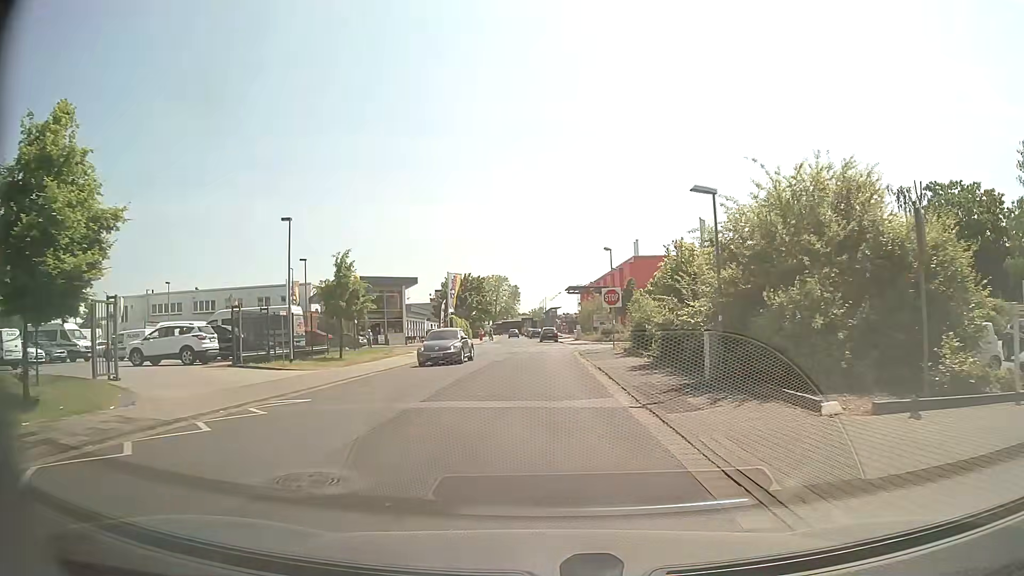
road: residential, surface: asphalt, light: Day
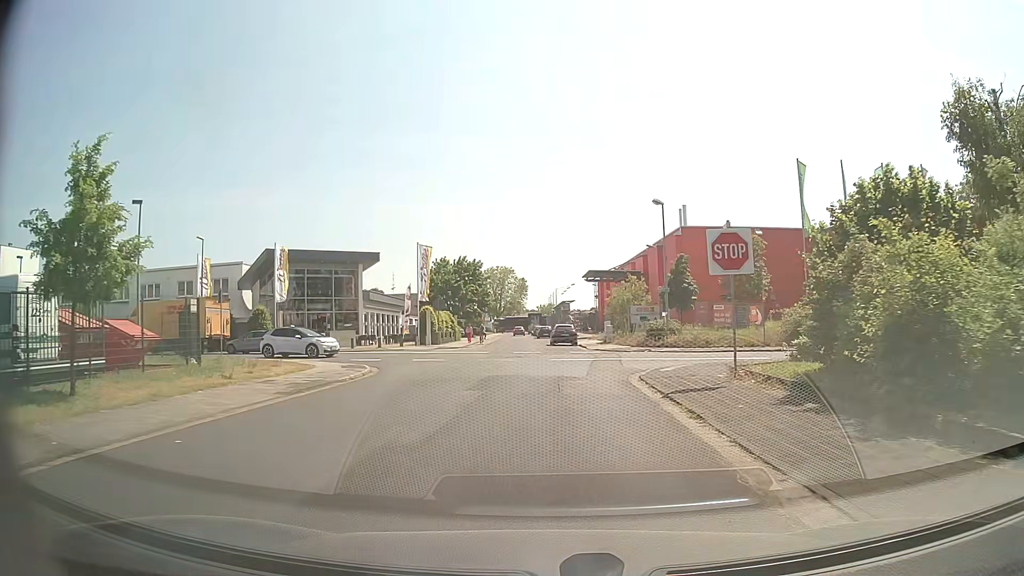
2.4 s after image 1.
(-0.4, +21.1) m; -1°
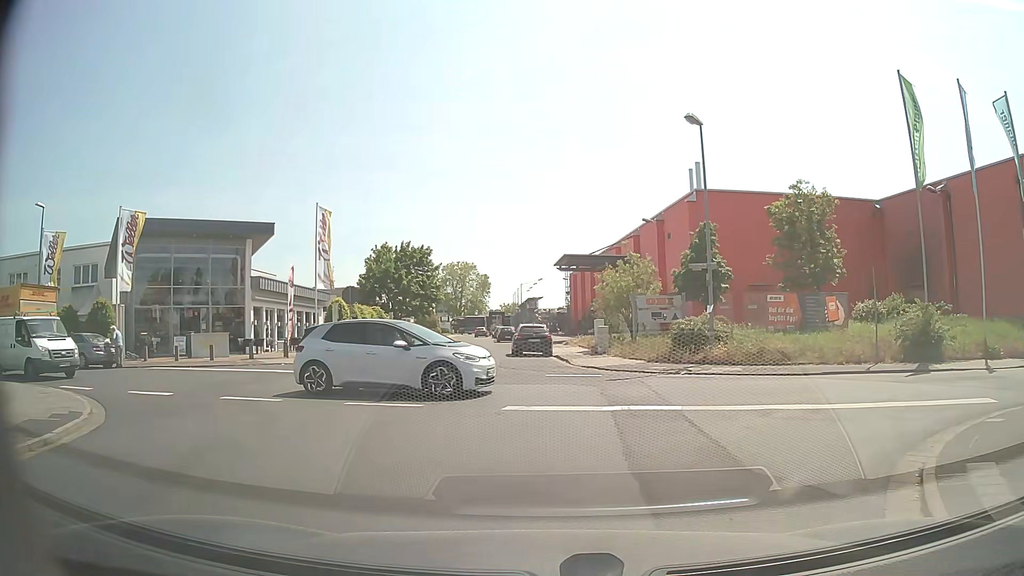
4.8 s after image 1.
(+0.3, +15.3) m; +3°
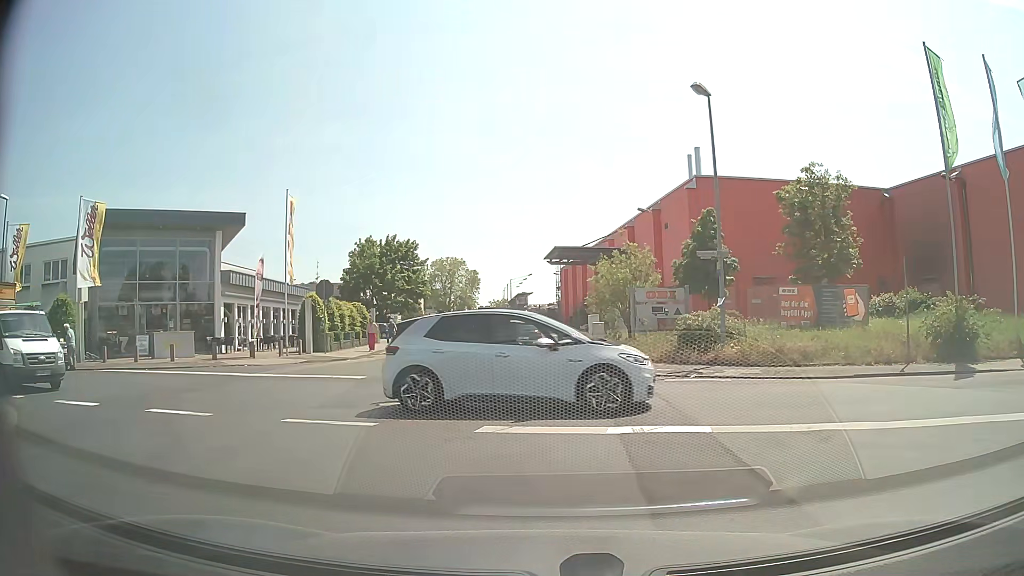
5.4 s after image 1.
(0.0, +2.5) m; +1°
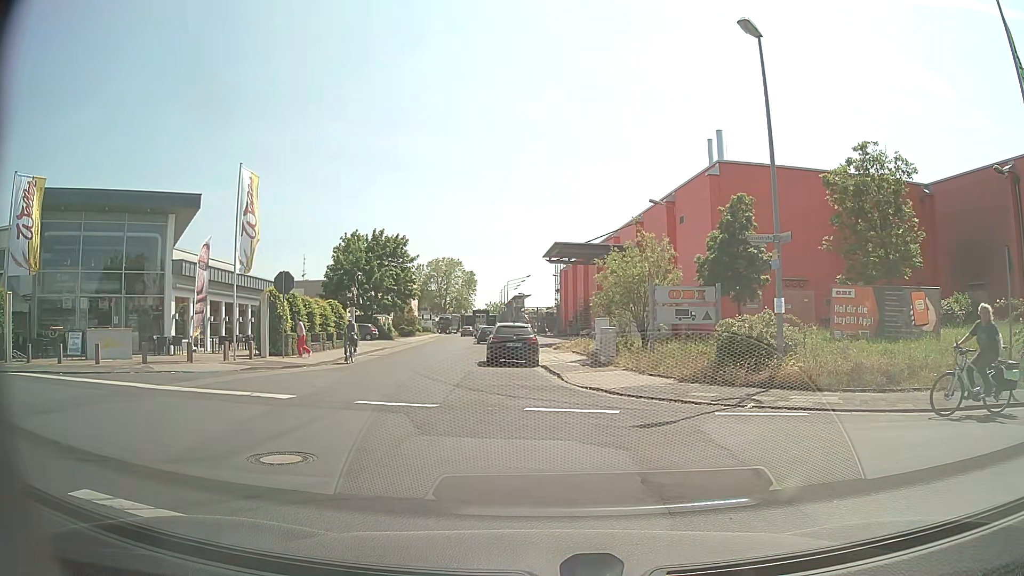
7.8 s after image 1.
(0.0, +4.7) m; 0°
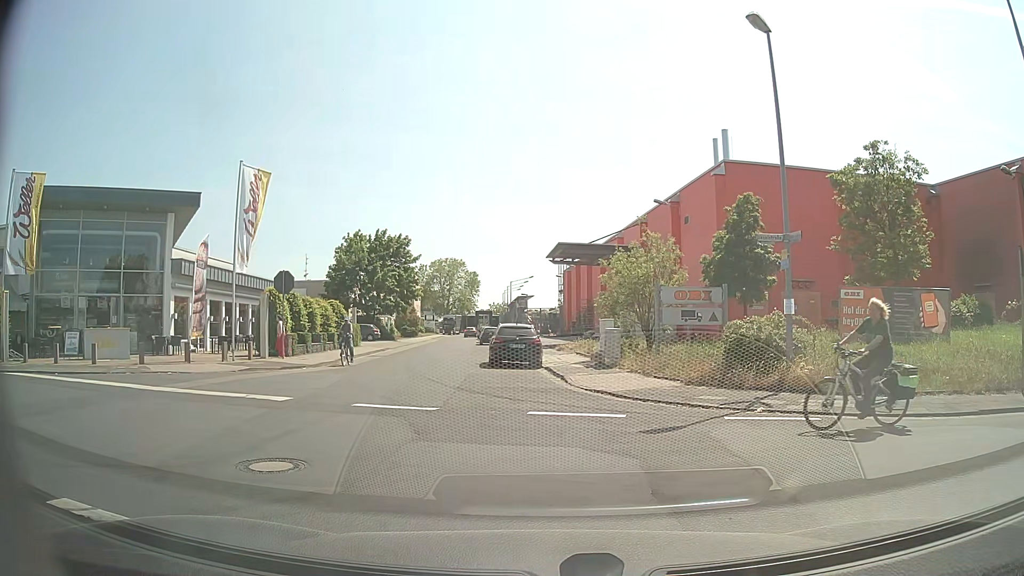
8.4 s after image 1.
(0.0, +0.4) m; 0°
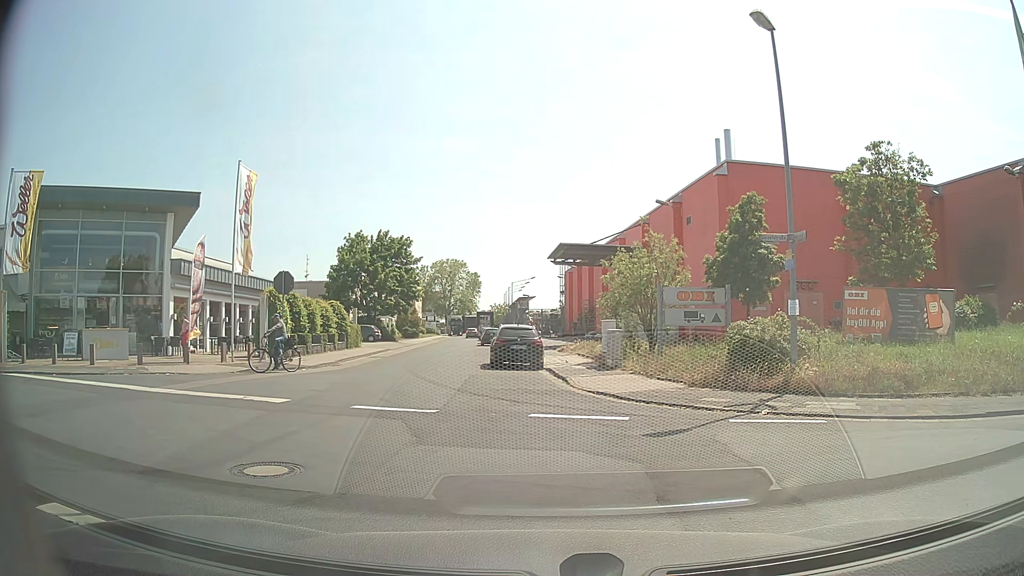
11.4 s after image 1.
(0.0, +0.3) m; 0°
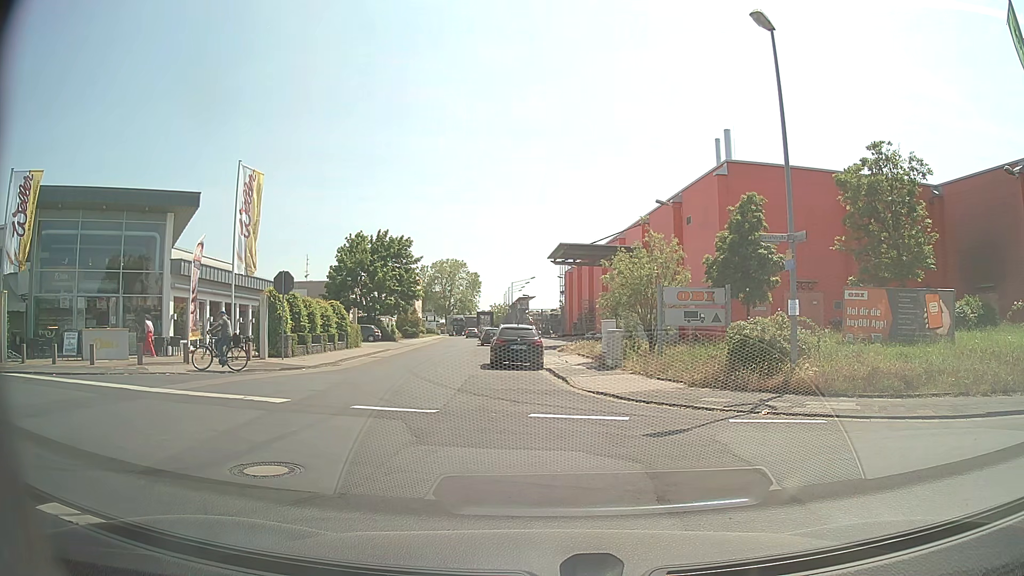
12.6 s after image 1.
(0.0, 0.0) m; 0°
